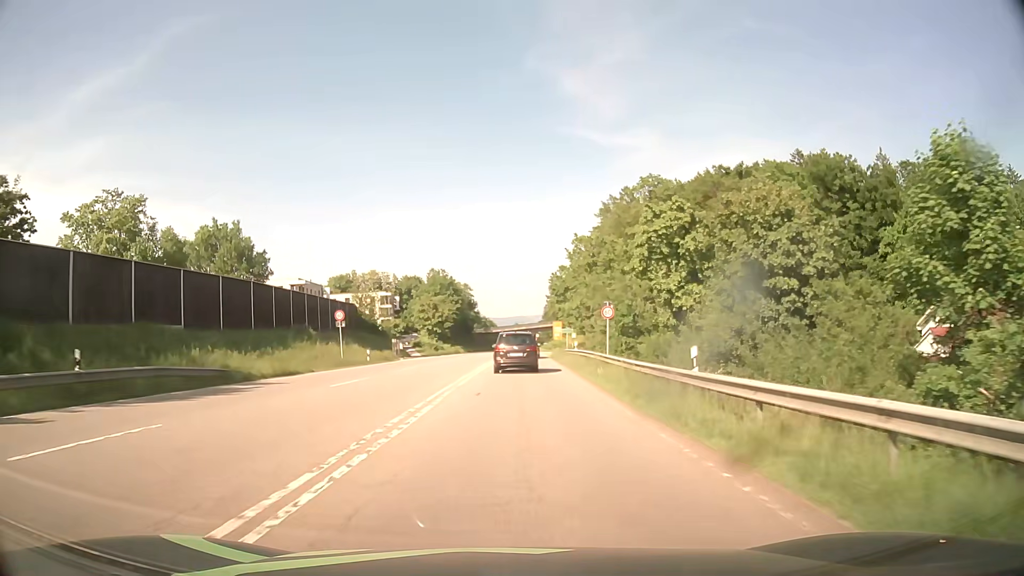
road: secondary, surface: asphalt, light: Day
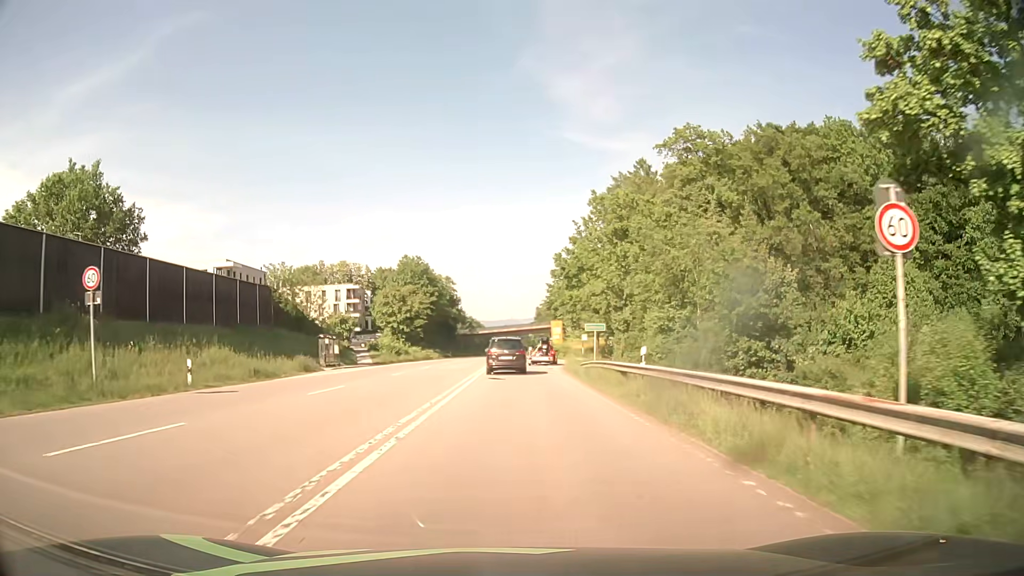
(+0.3, +25.9) m; +1°
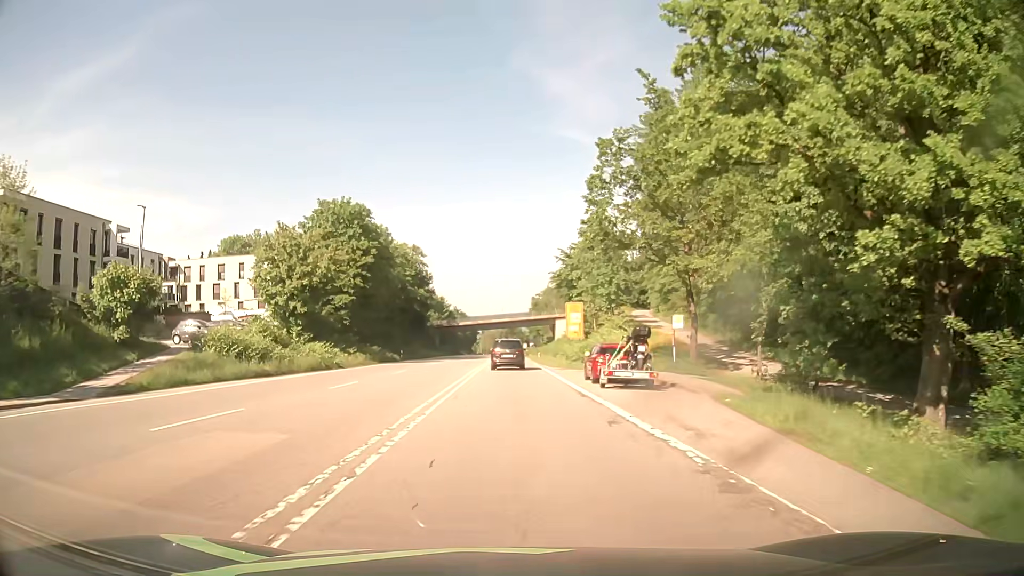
(+0.5, +42.9) m; +1°
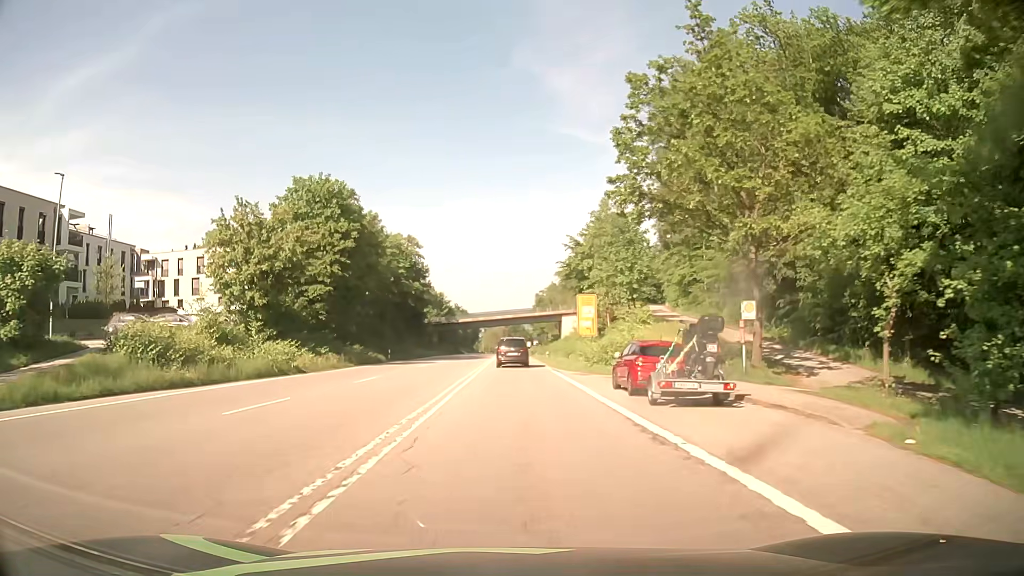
(0.0, +8.7) m; 0°
(0, +10) (0, +20) (0, +30) (0, +40) (0, +50) (0, +60) (0, +70) (0, +80) (0, +90) (+1, +100) m
